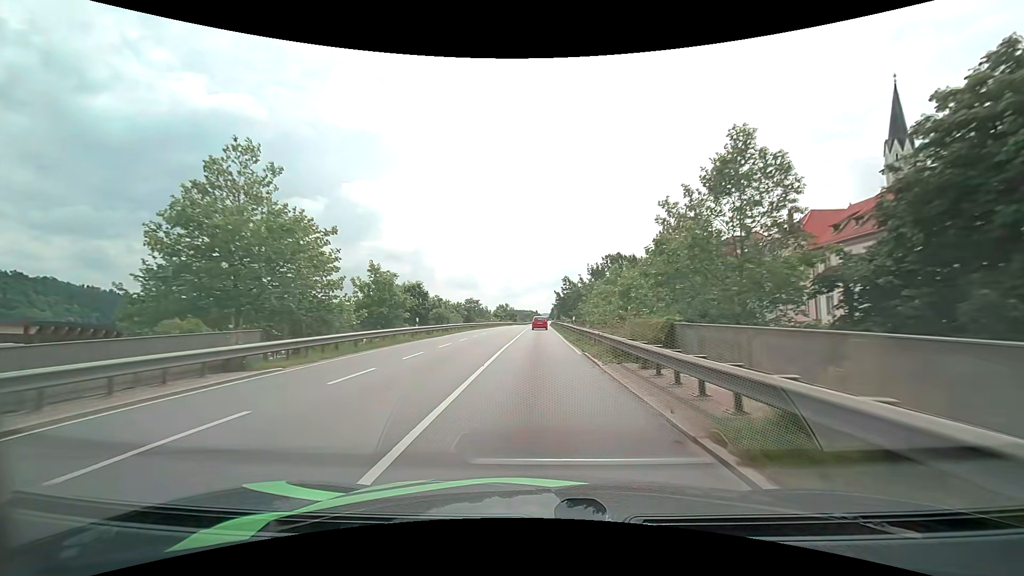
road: primary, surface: asphalt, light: Day
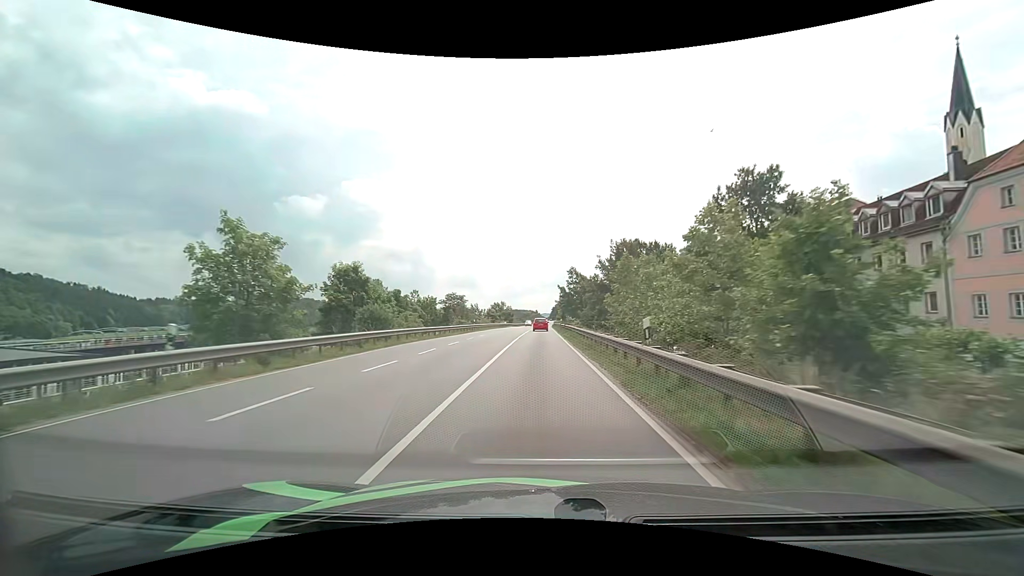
(0.0, +21.7) m; 0°
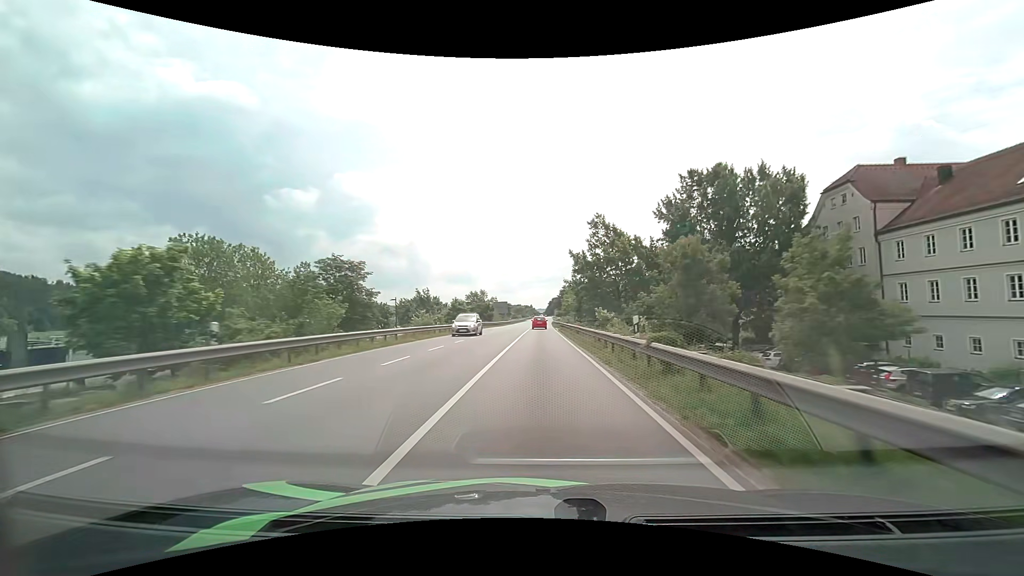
(+0.1, +46.8) m; +1°
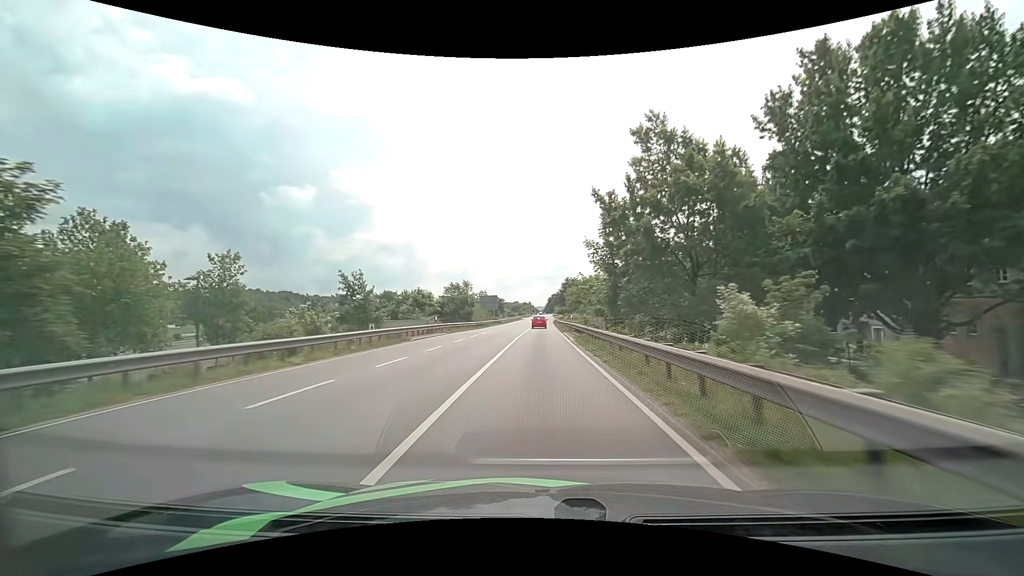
(+0.1, +24.4) m; 0°
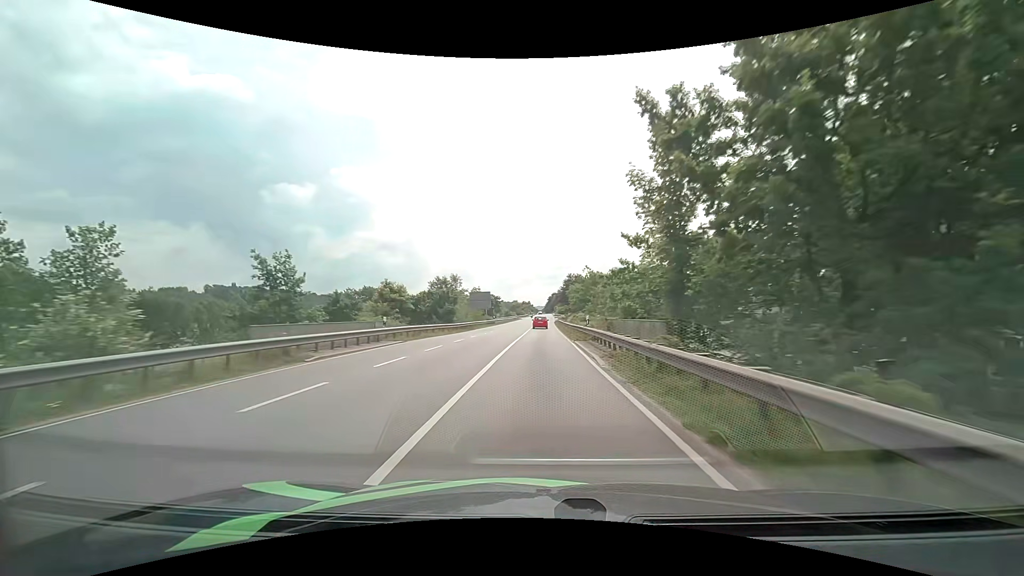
(0.0, +12.3) m; 0°
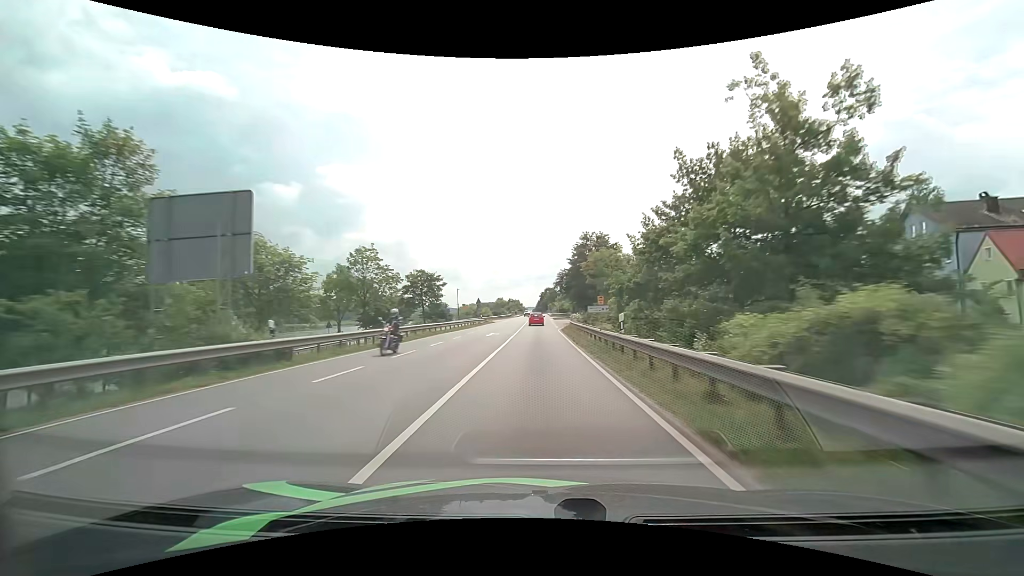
(+0.5, +62.8) m; +1°
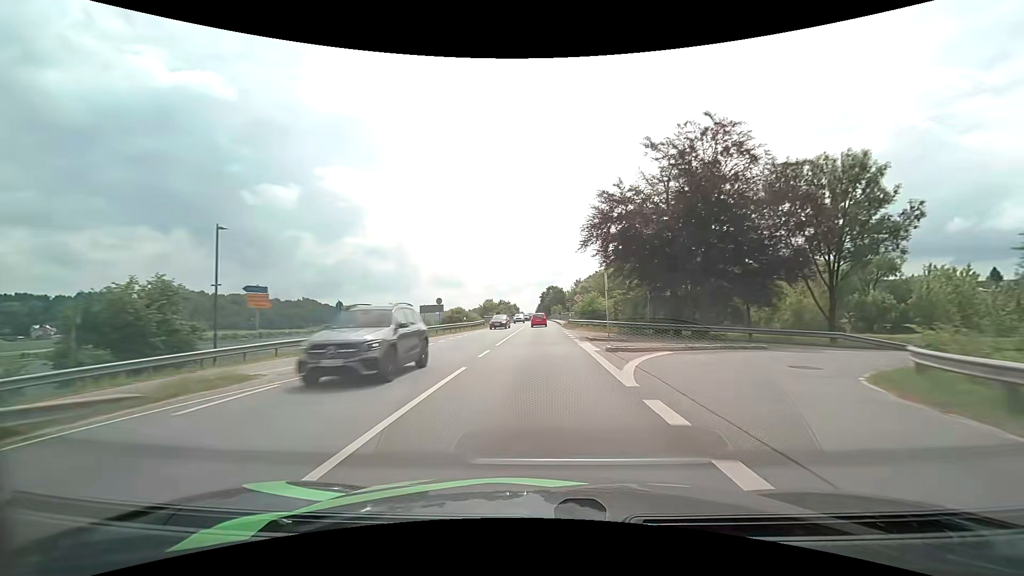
(+0.1, +62.9) m; 0°
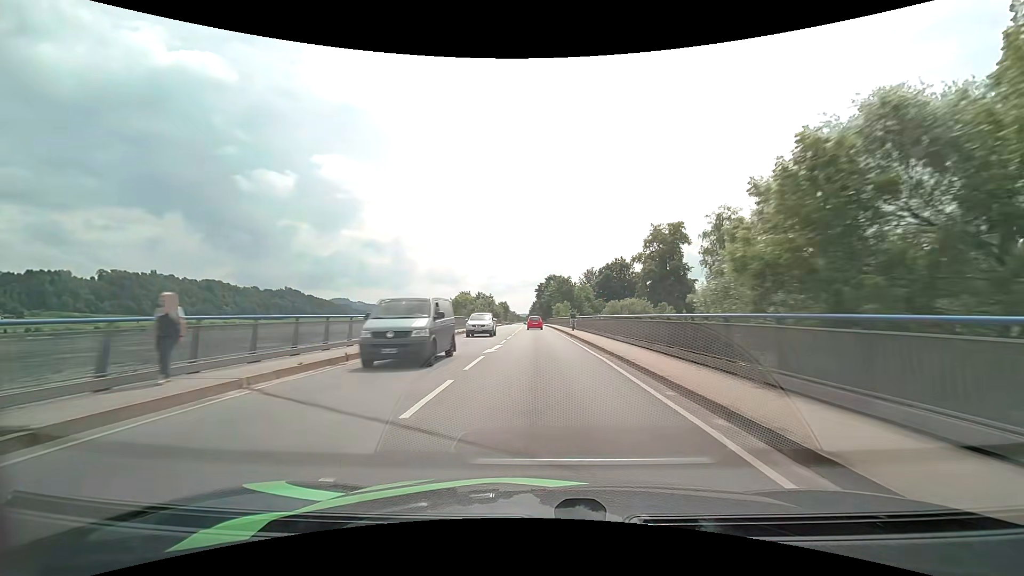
(+0.2, +60.3) m; +1°
(0, +10) (0, +20) (0, +30) (0, +40) (0, +50) (-1, +60) (-1, +70) (-1, +80) (-1, +90) (-1, +100) m
